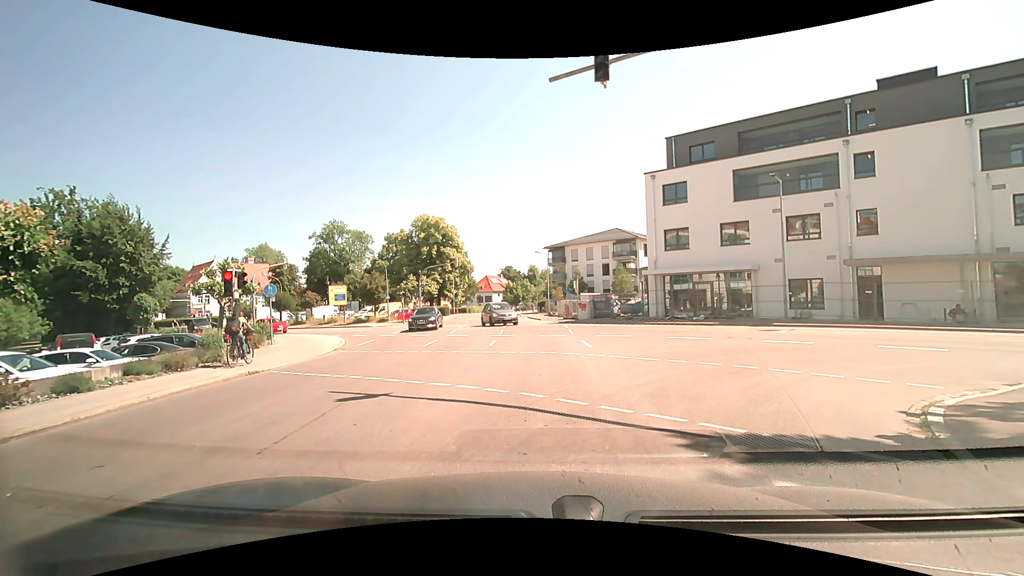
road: tertiary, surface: asphalt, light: Day
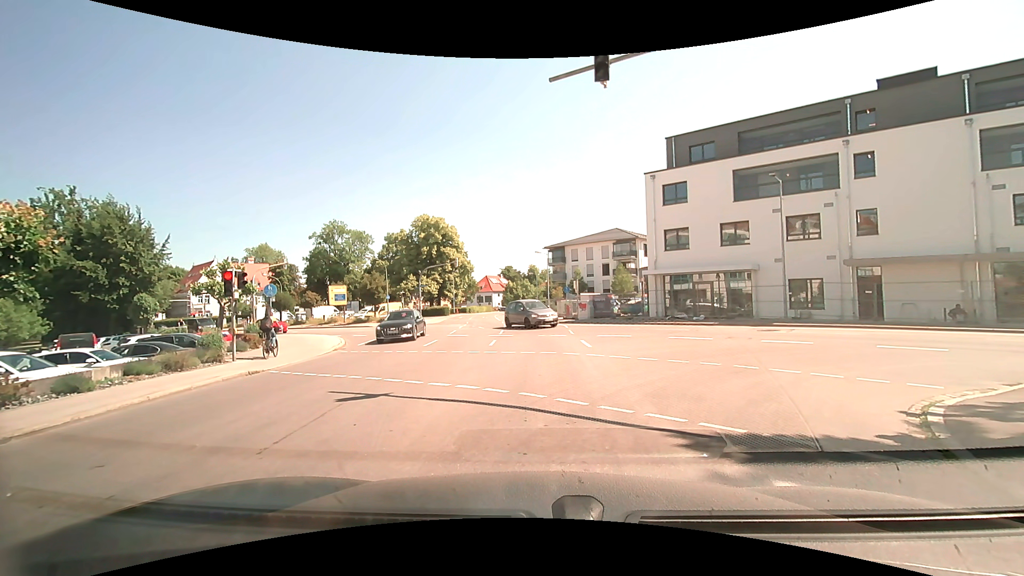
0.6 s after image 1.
(0.0, 0.0) m; 0°
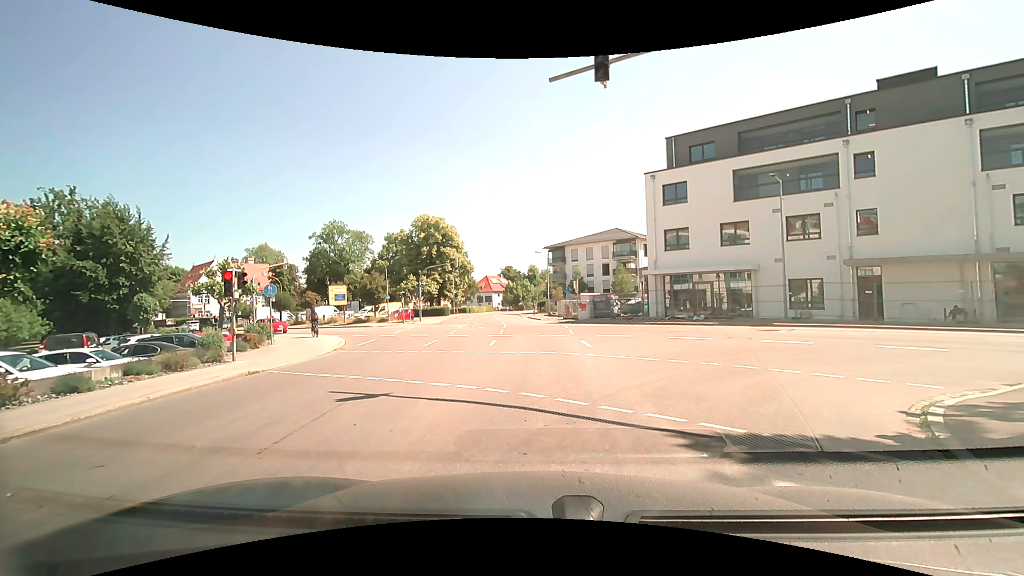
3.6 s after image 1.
(0.0, 0.0) m; 0°
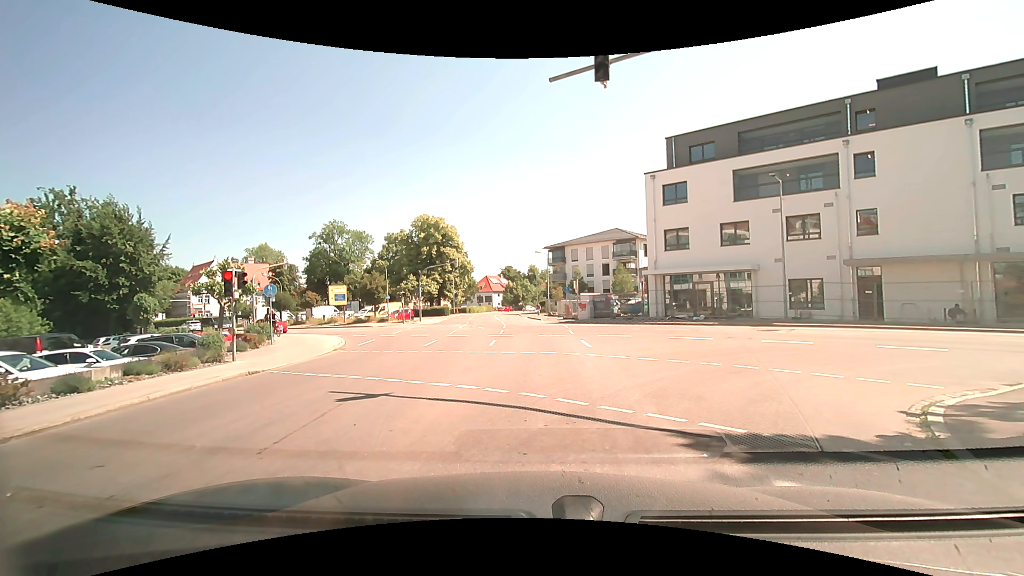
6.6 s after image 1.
(0.0, 0.0) m; 0°
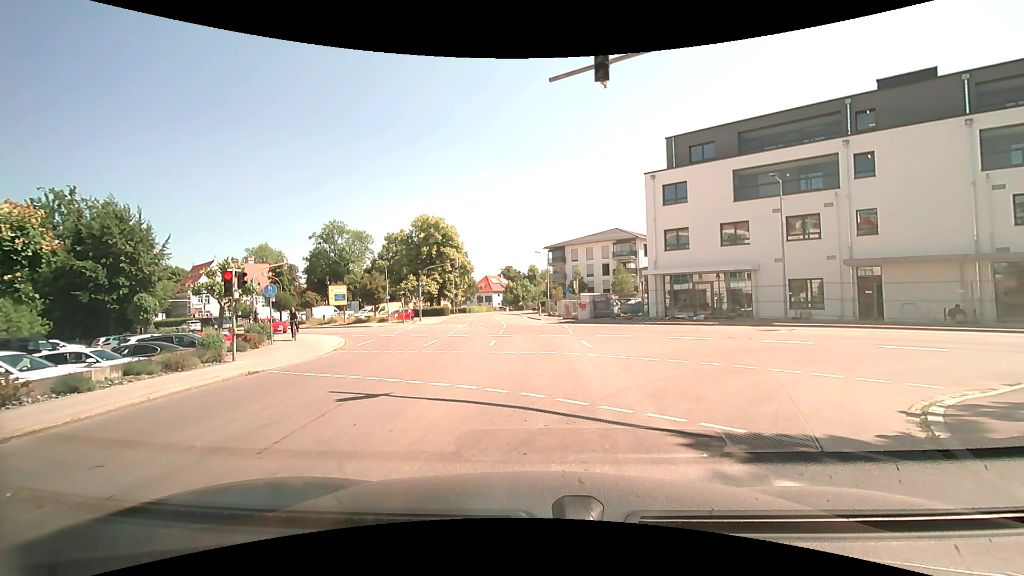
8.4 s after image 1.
(0.0, 0.0) m; 0°
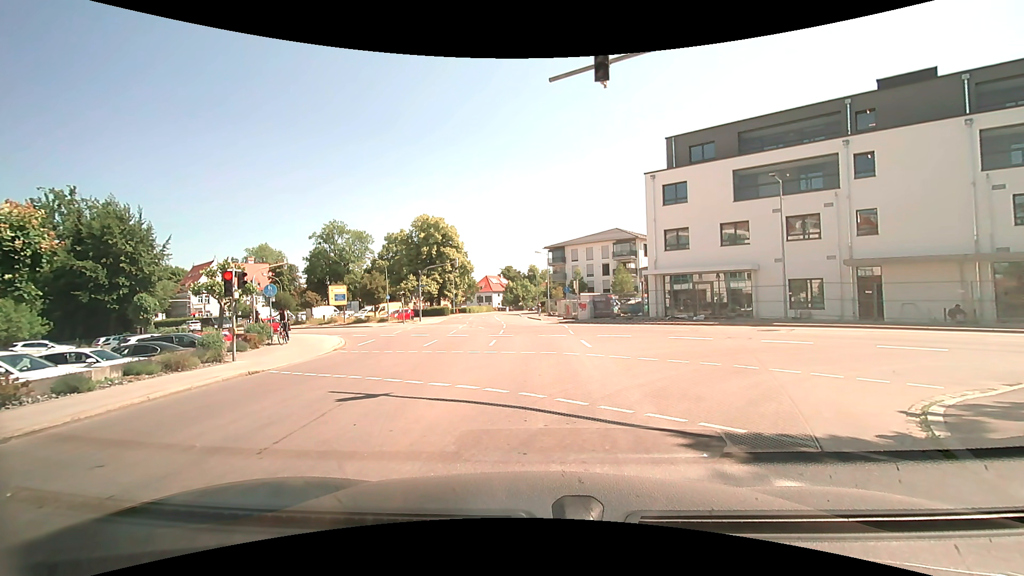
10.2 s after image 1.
(0.0, 0.0) m; 0°
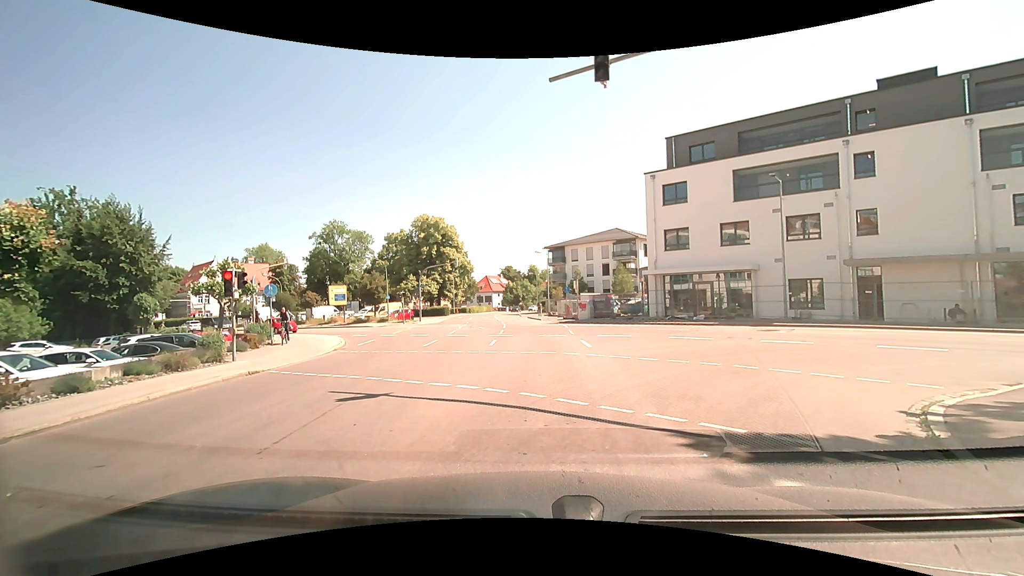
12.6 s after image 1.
(0.0, 0.0) m; 0°
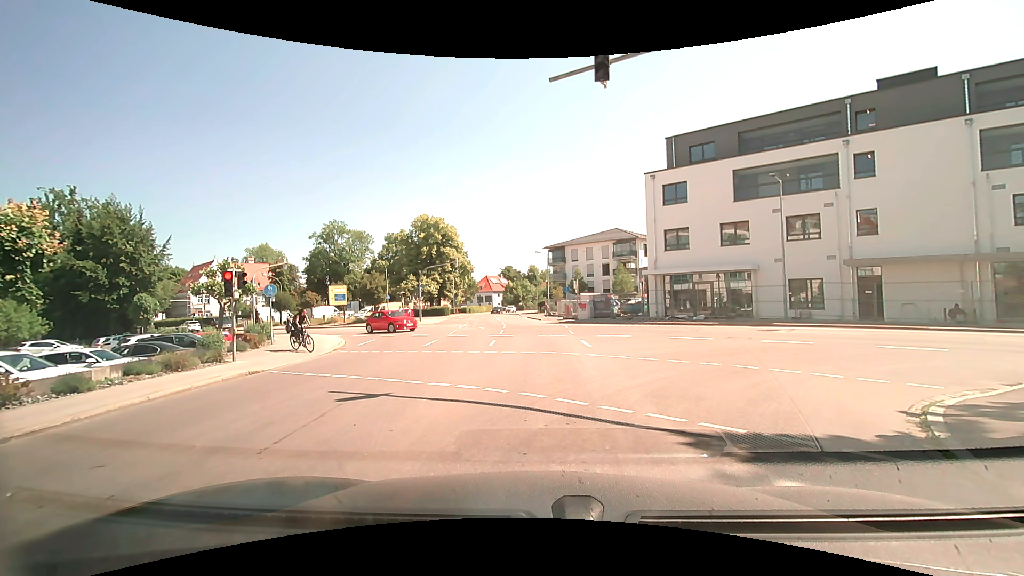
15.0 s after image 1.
(0.0, 0.0) m; 0°
